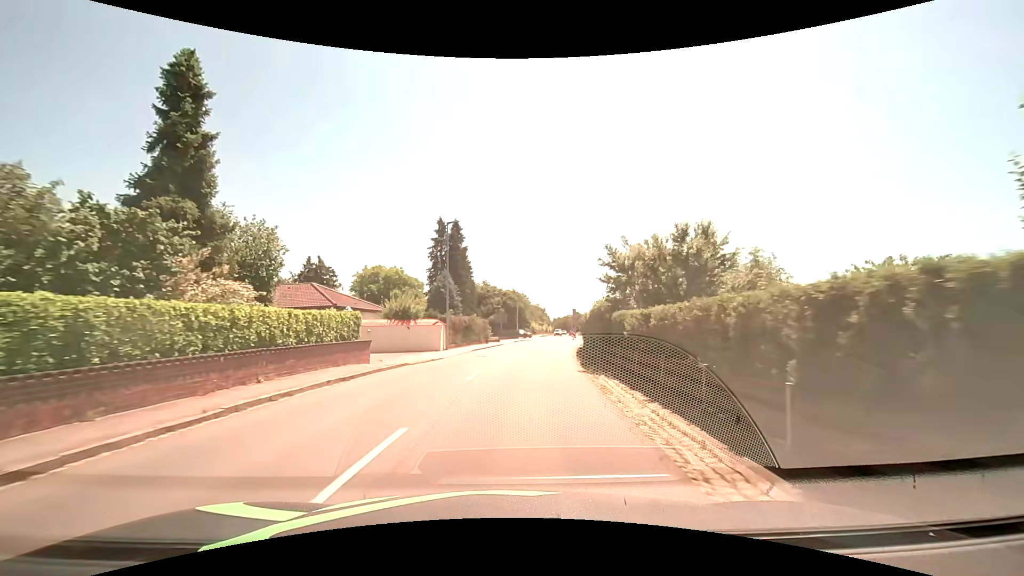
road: secondary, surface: asphalt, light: Day
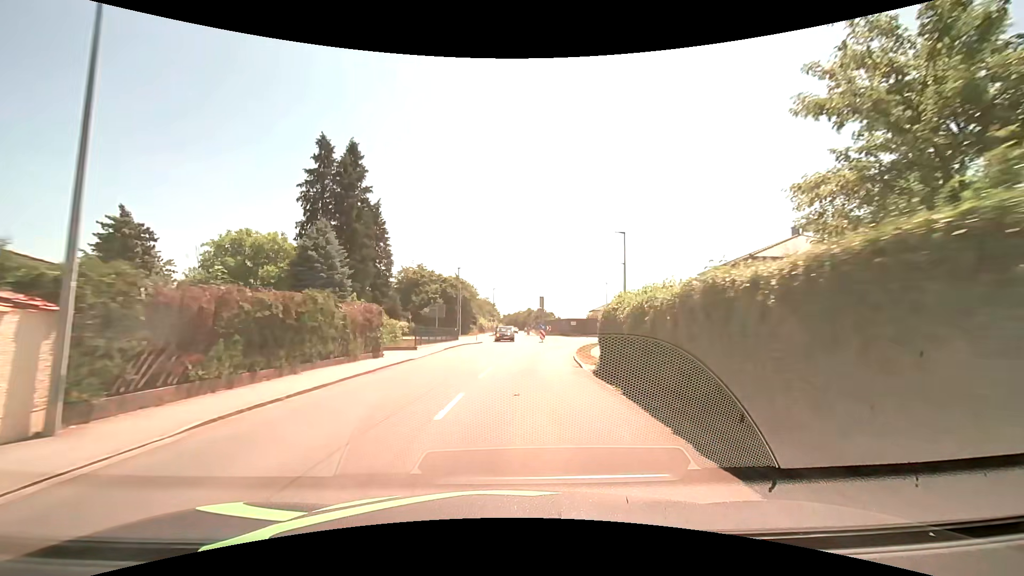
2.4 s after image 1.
(+1.1, +24.0) m; +6°
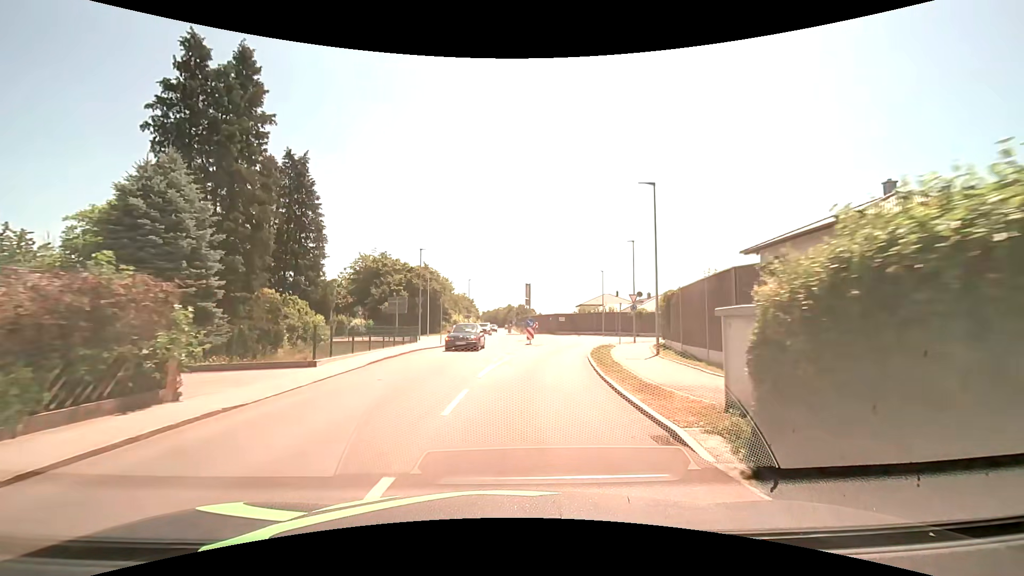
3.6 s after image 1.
(+0.3, +11.7) m; +3°
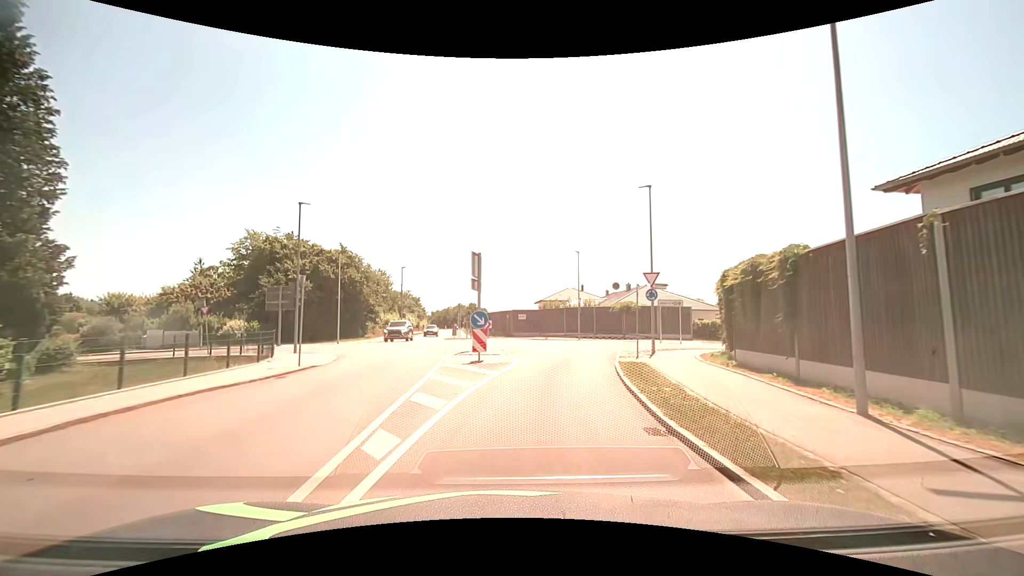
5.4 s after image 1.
(+0.6, +15.9) m; +5°
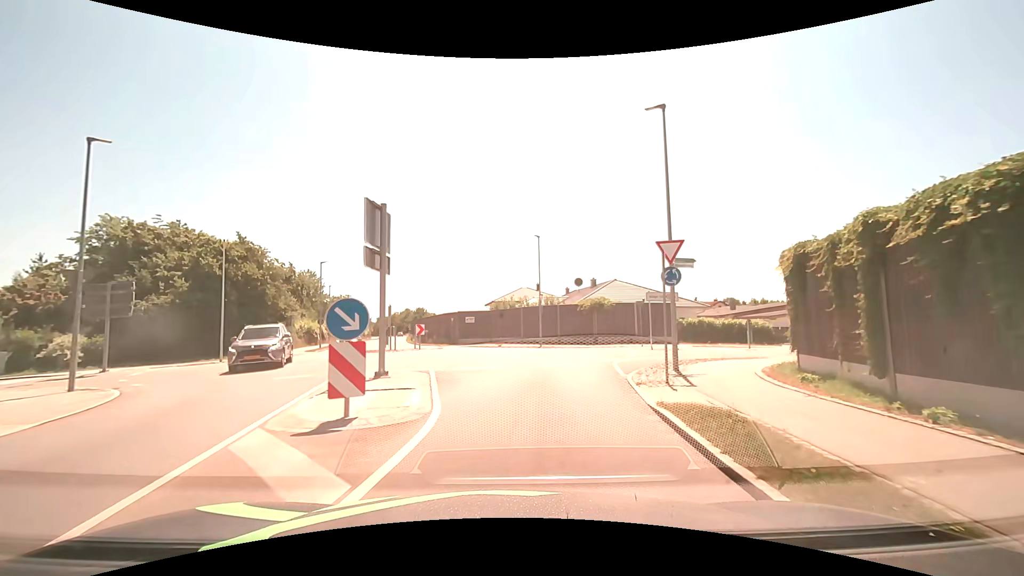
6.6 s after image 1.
(+0.4, +9.3) m; +5°
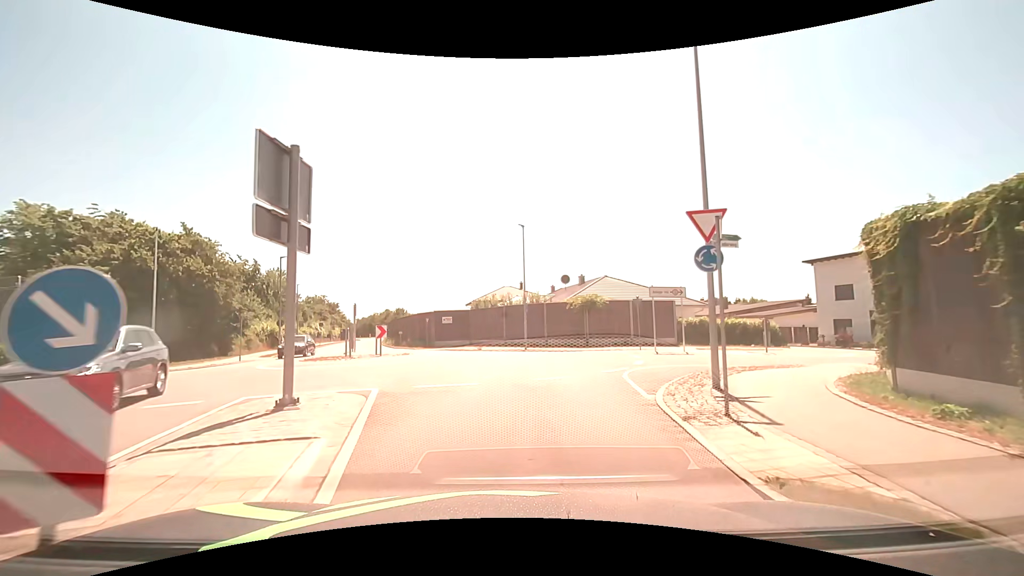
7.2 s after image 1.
(+0.1, +4.0) m; +2°
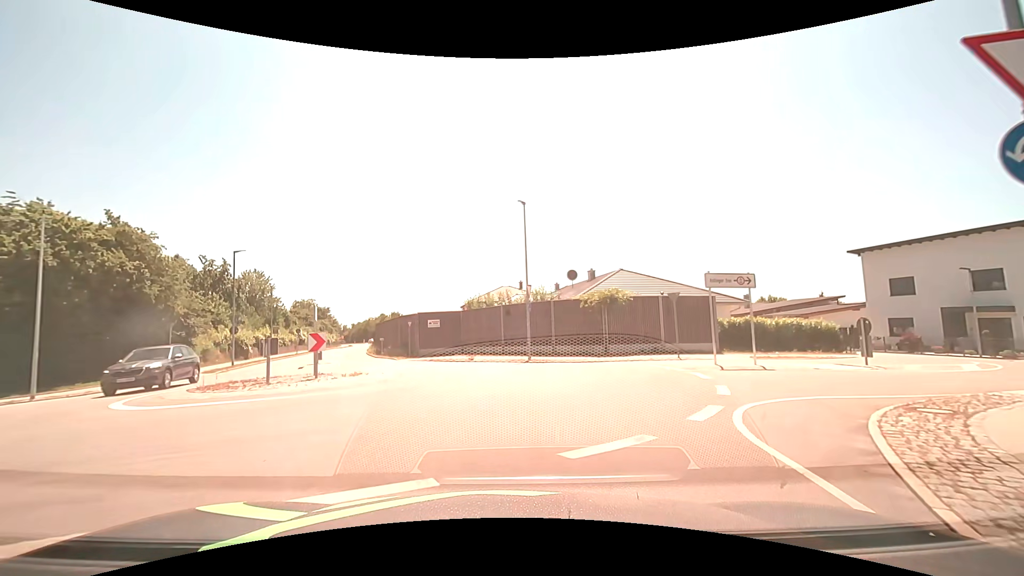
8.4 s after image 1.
(0.0, +6.7) m; -1°
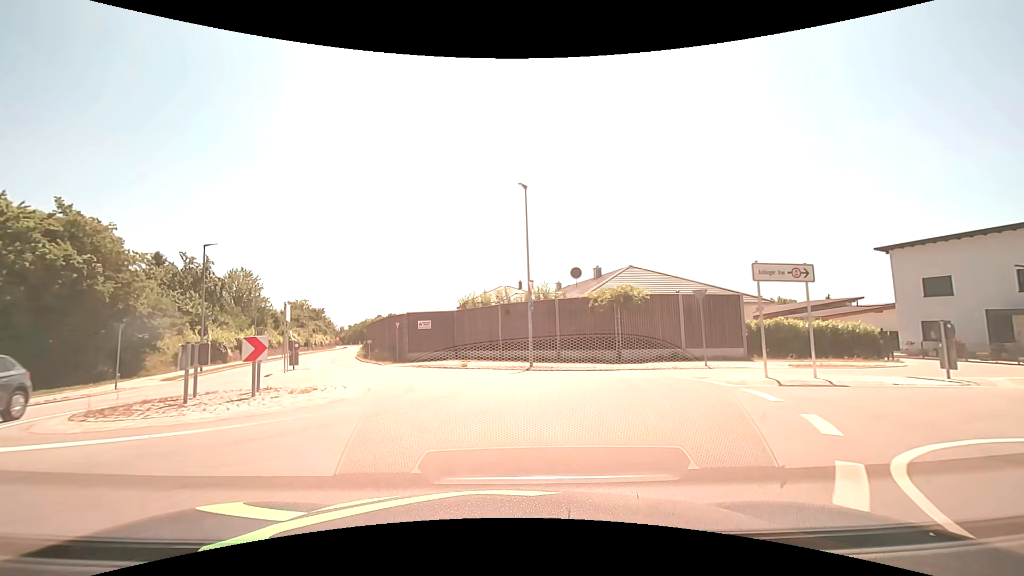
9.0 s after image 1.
(0.0, +3.3) m; +1°
(-1, +10) (-4, +19) (-8, +28) (-12, +37) (-16, +47) (-19, +56) (-22, +66) (-24, +76) (-27, +85) (-29, +95) m
